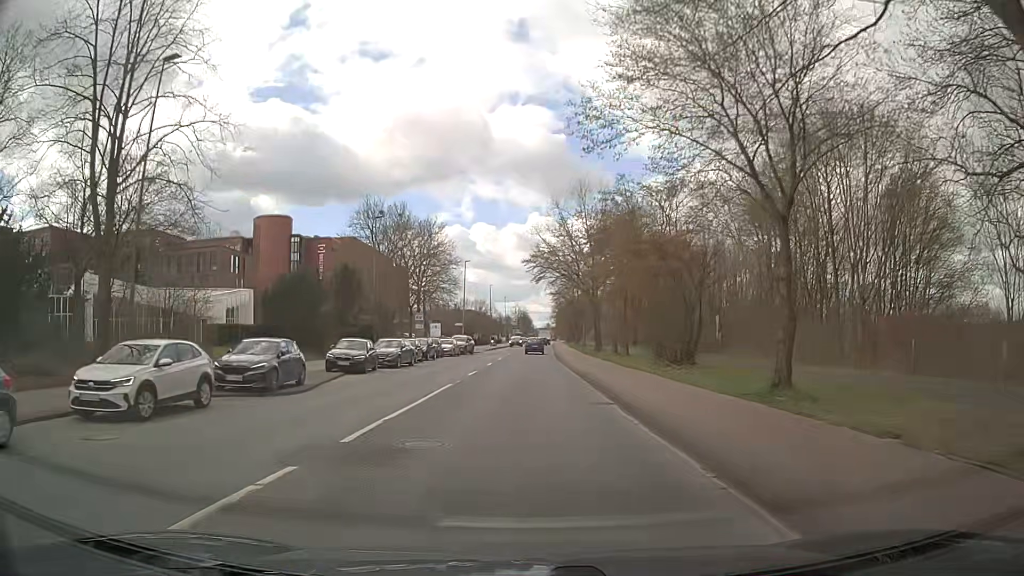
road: tertiary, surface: asphalt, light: Day
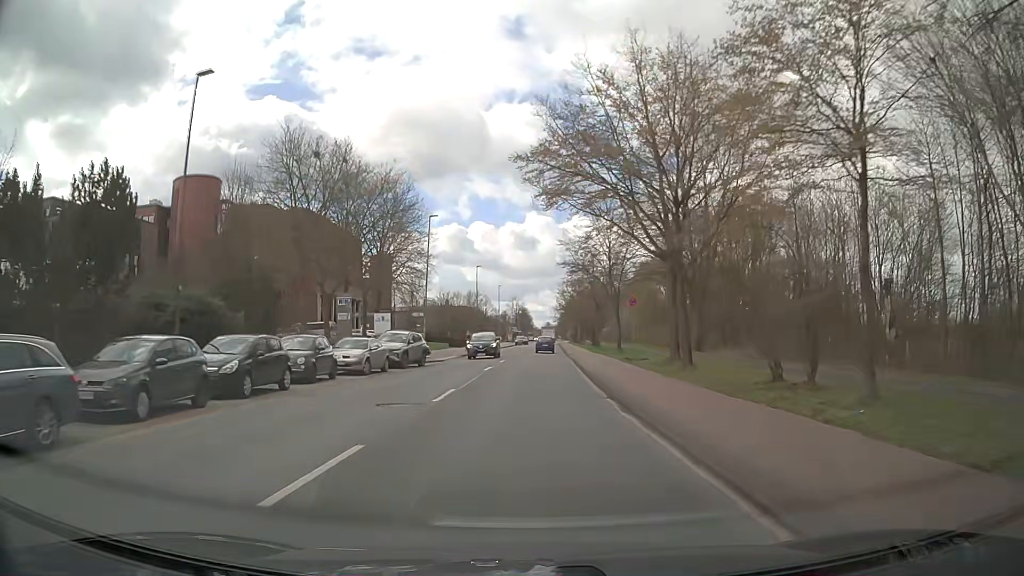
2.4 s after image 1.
(-0.3, +29.2) m; -1°
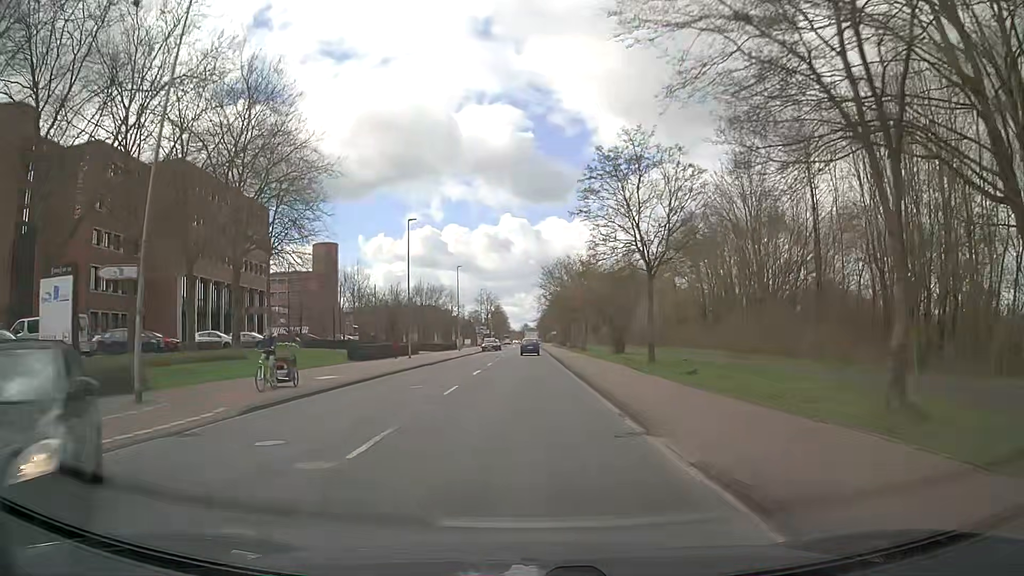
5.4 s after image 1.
(+0.9, +36.4) m; +3°
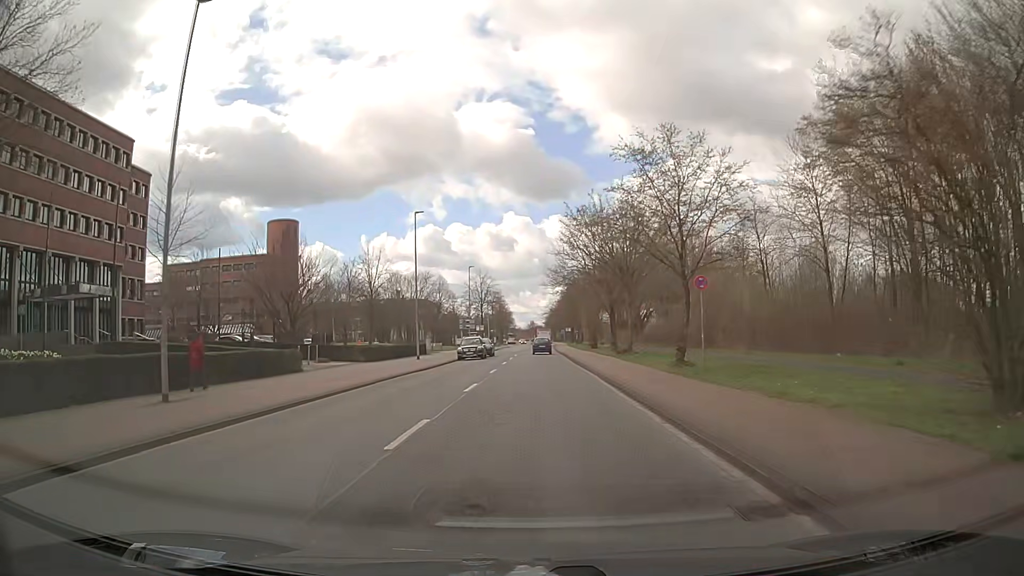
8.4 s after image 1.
(-0.4, +35.8) m; -1°
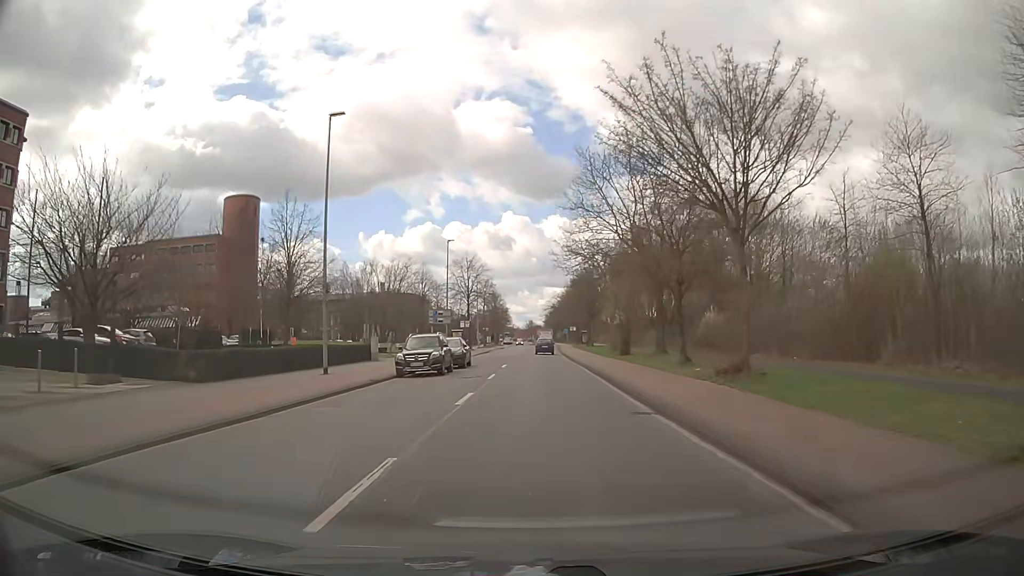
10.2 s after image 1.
(+0.1, +21.7) m; 0°
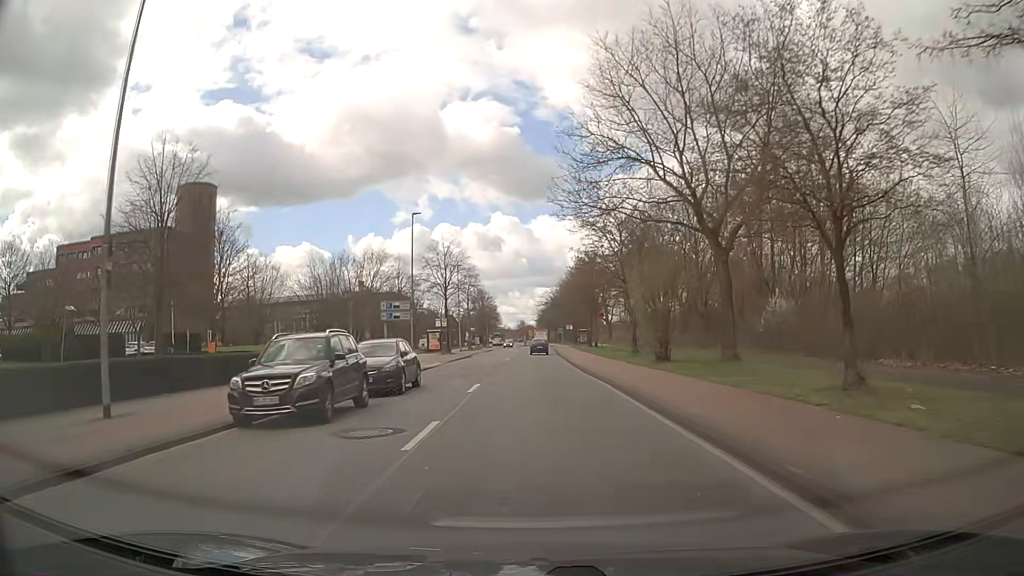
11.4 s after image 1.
(+0.1, +14.4) m; +1°
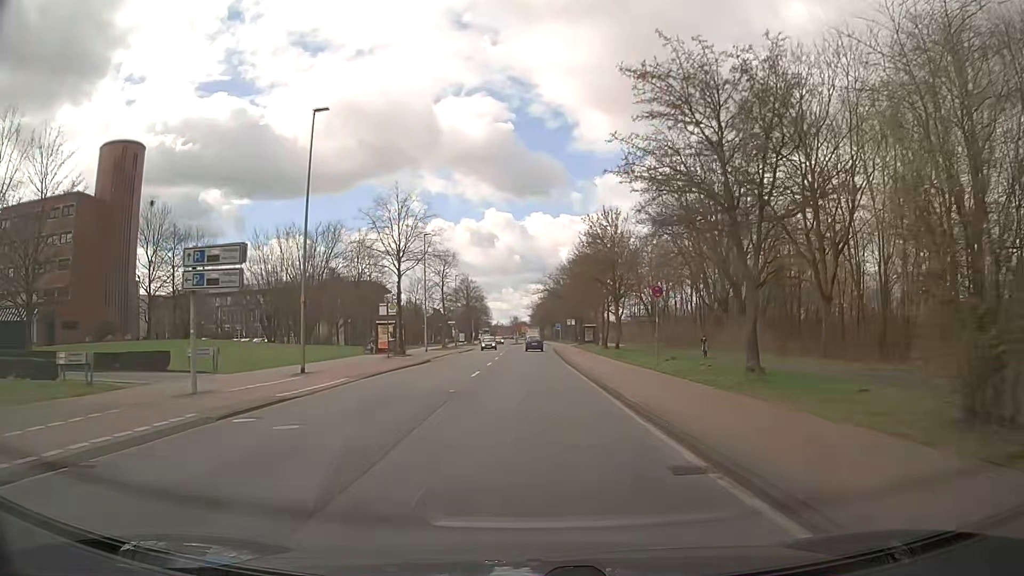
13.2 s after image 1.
(+0.1, +22.1) m; +1°
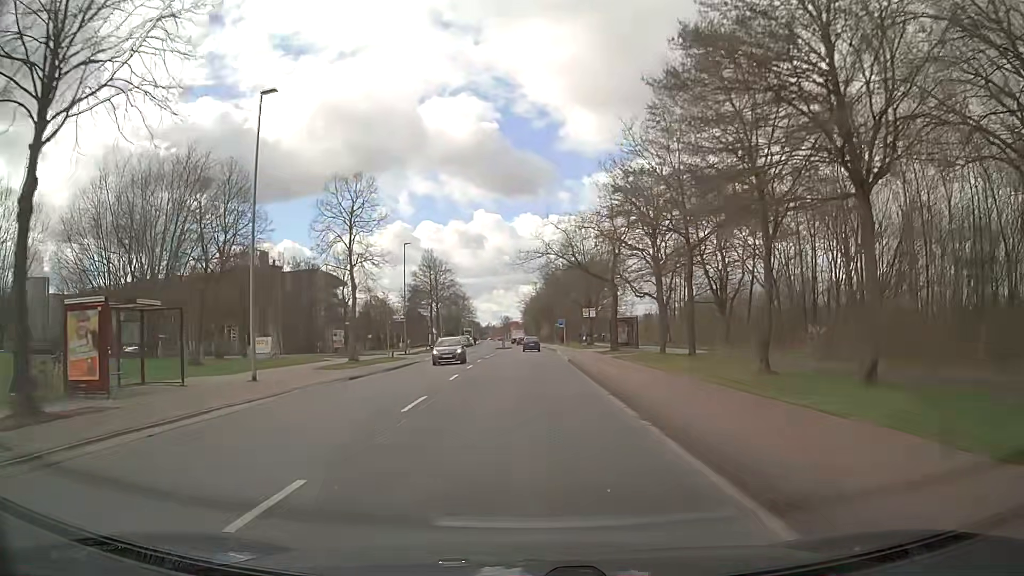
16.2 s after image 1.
(0.0, +37.1) m; +1°
(0, +10) (0, +20) (0, +30) (0, +40) (0, +50) (-1, +60) (0, +70) (-1, +80) (-1, +90) (-1, +100) m
